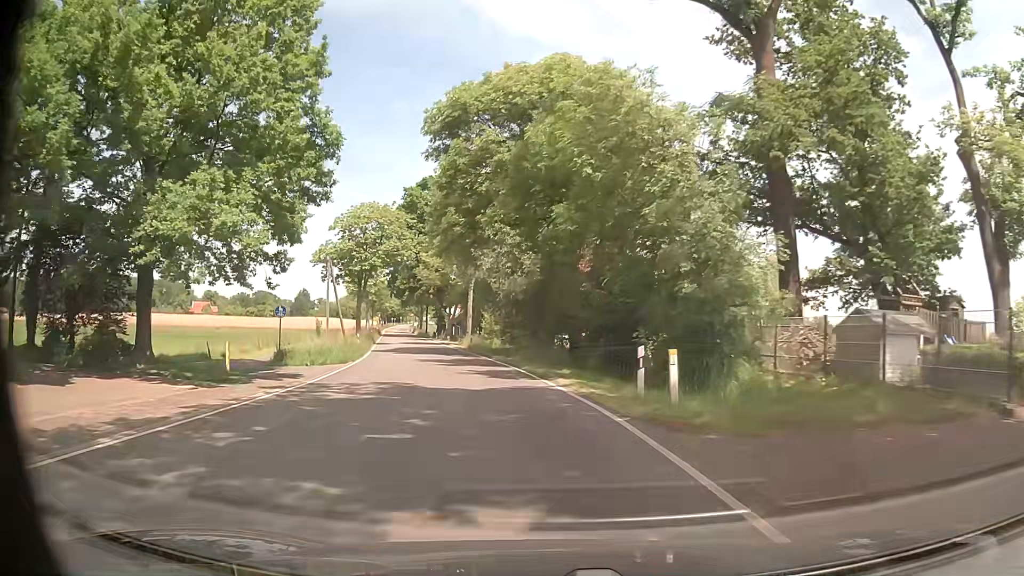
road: tertiary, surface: asphalt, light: Day
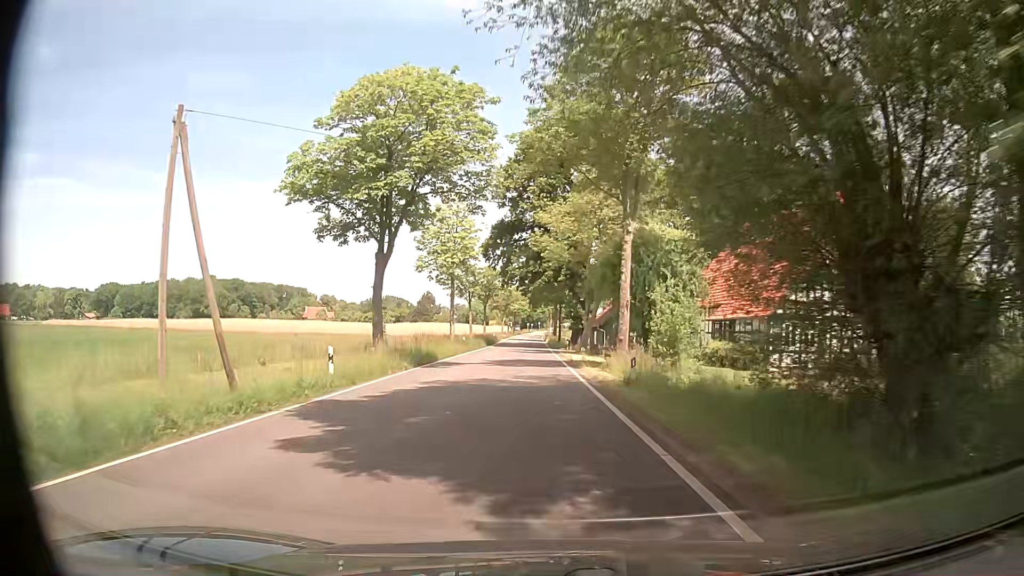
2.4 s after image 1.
(-3.1, +30.8) m; -12°
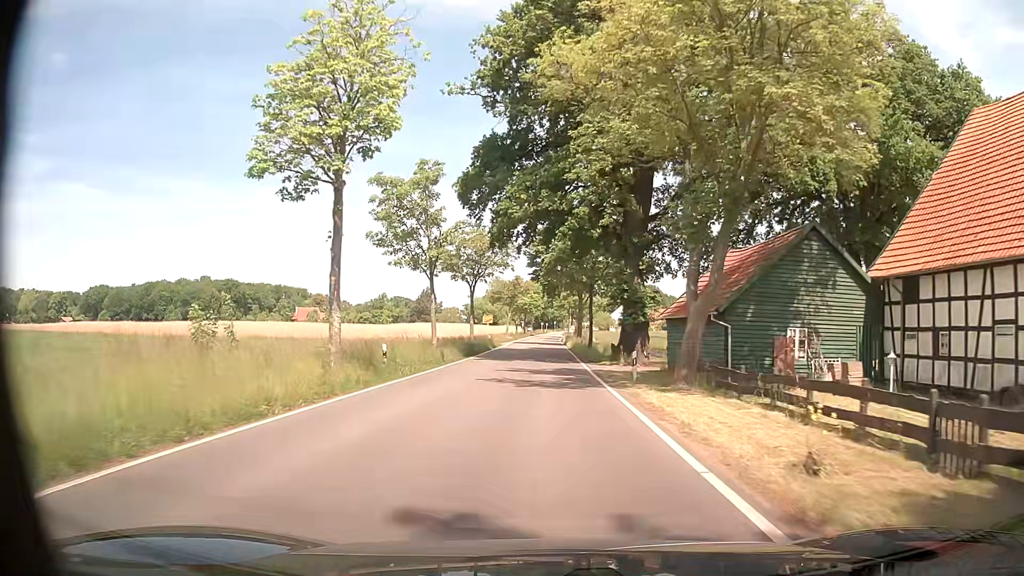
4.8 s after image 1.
(-0.6, +31.0) m; -2°
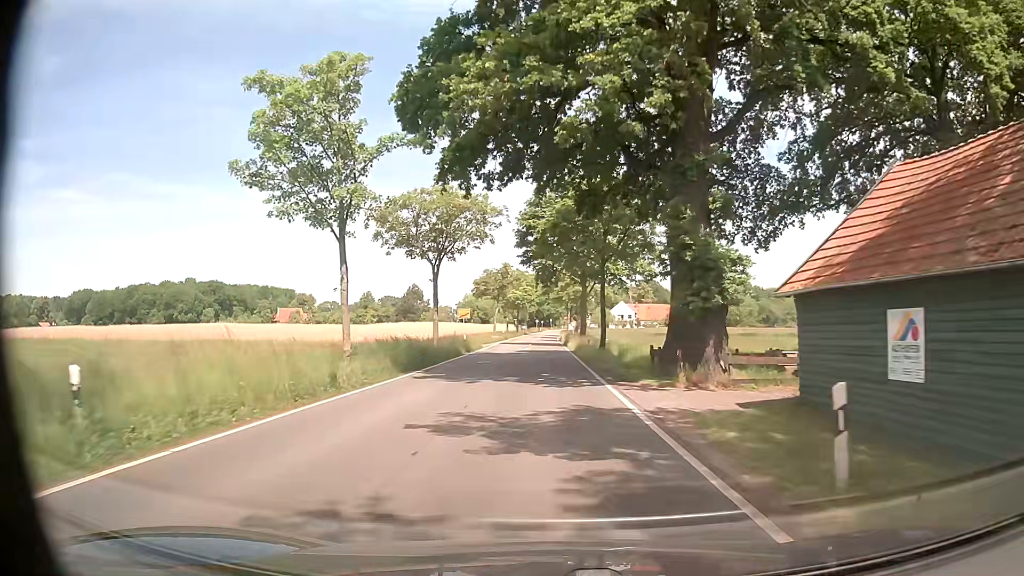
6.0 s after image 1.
(+0.2, +15.5) m; +1°
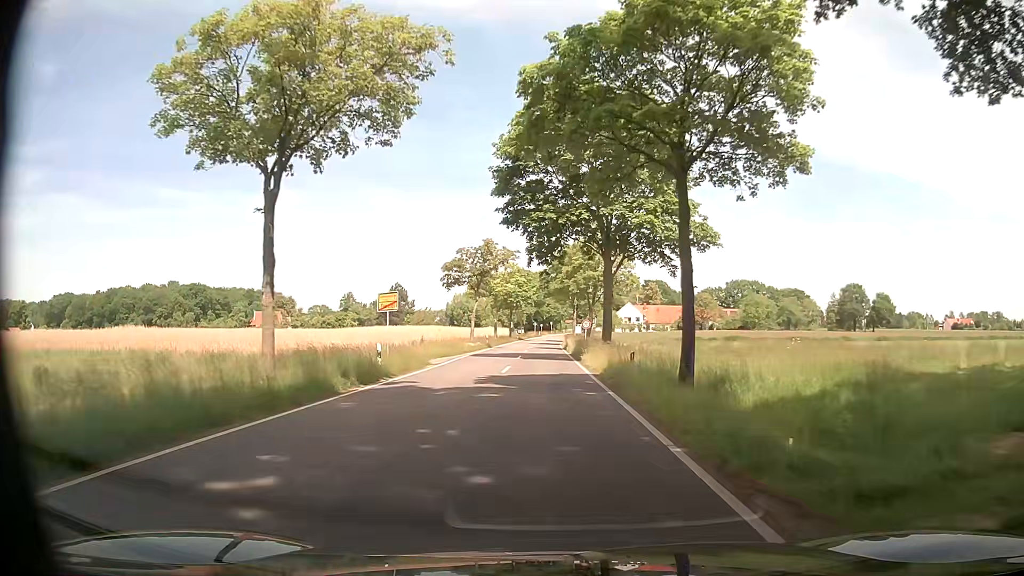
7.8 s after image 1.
(+0.1, +23.2) m; 0°
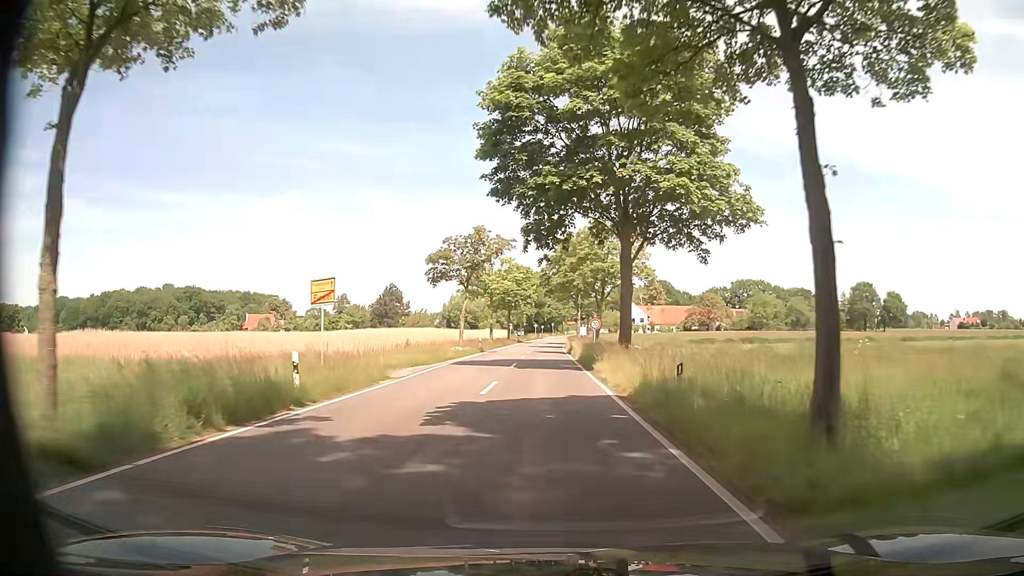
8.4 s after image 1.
(+0.1, +7.7) m; +1°
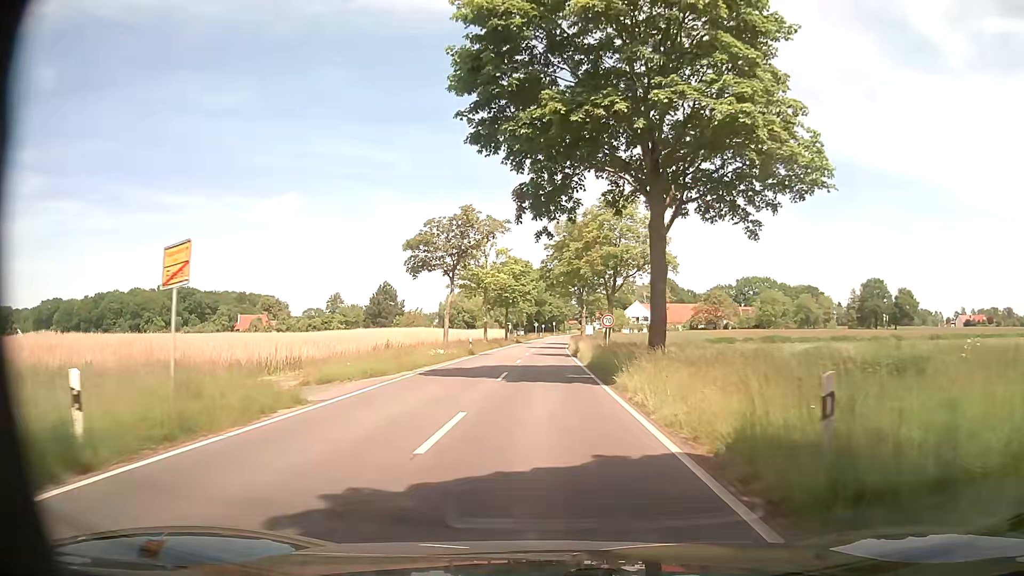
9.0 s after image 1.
(0.0, +7.8) m; 0°
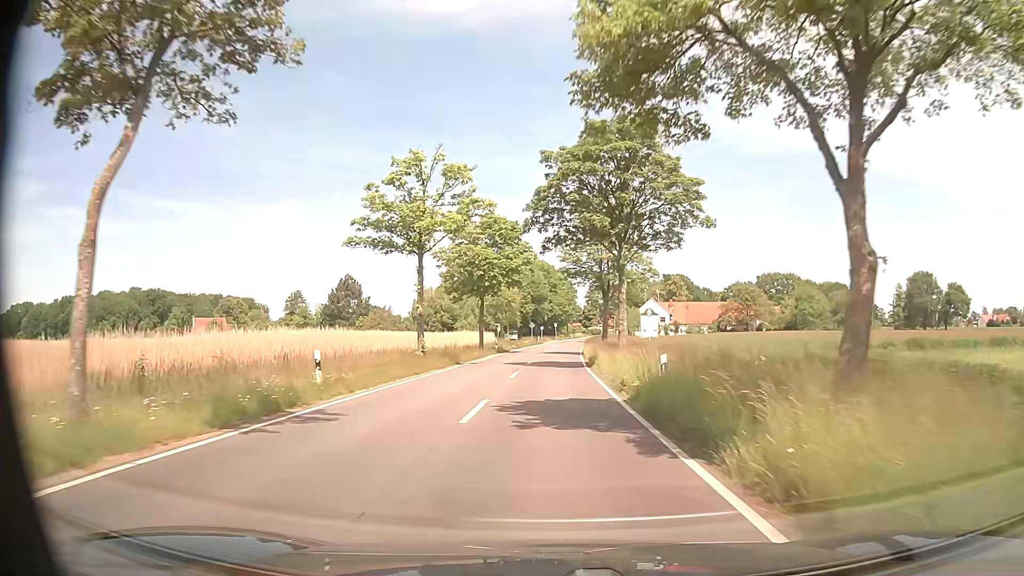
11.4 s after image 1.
(-0.1, +32.9) m; 0°
(0, +10) (0, +20) (0, +30) (0, +40) (+1, +50) (+1, +60) (+2, +70) (+3, +80) (+3, +90) (+4, +100) m
